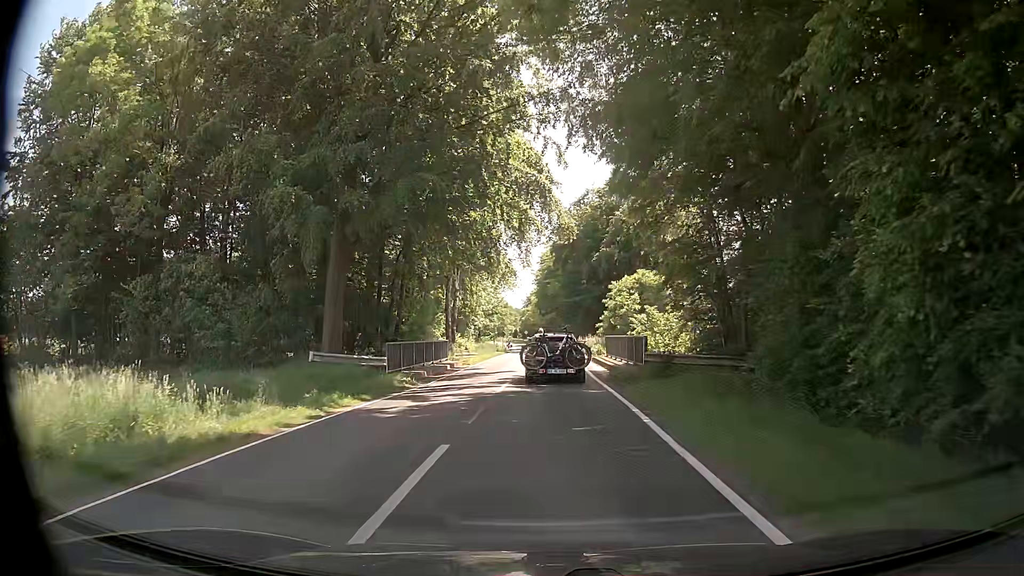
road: tertiary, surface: asphalt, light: Day
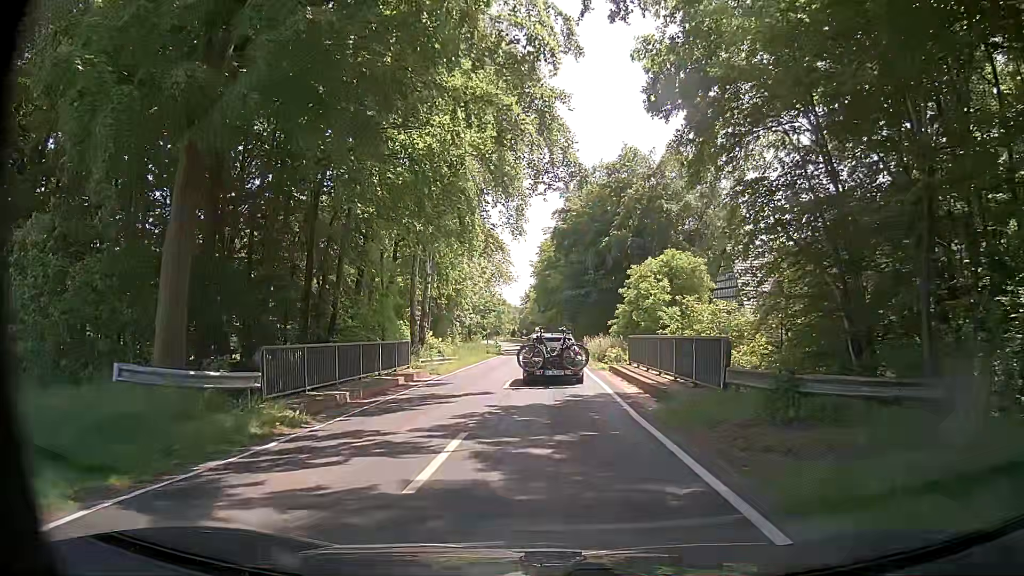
(0.0, +10.3) m; 0°
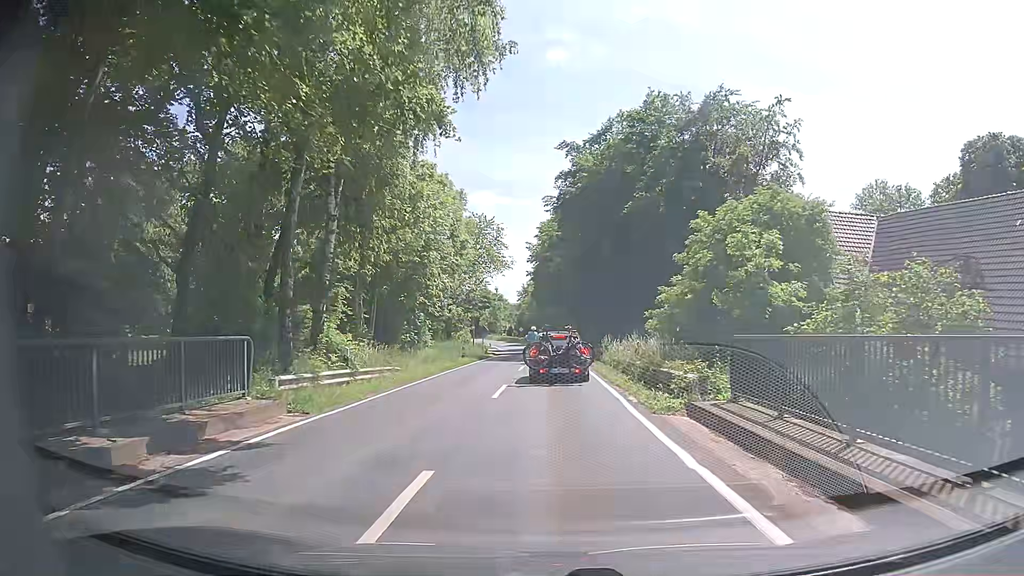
(+0.1, +15.0) m; +1°
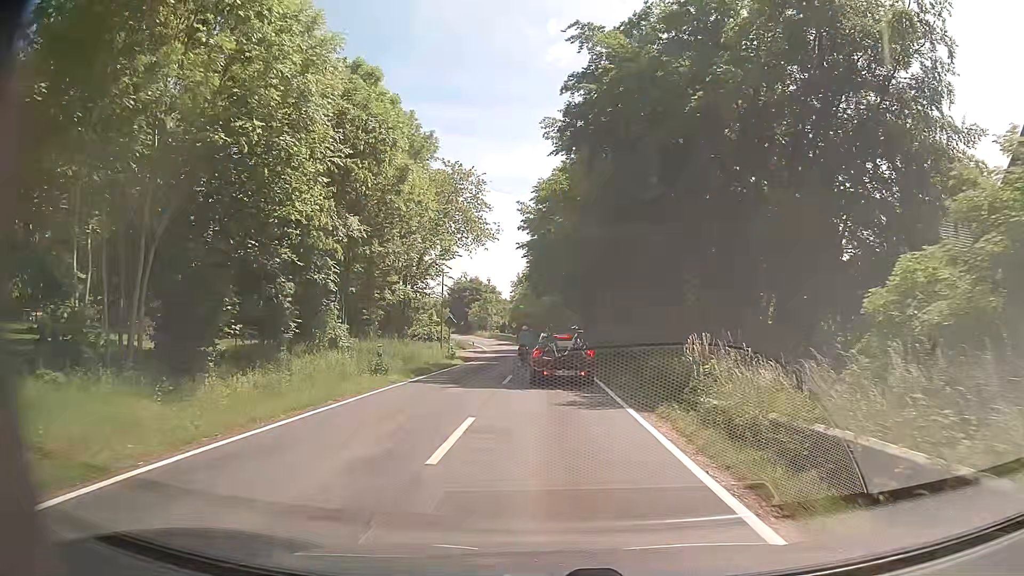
(-0.2, +19.6) m; -1°
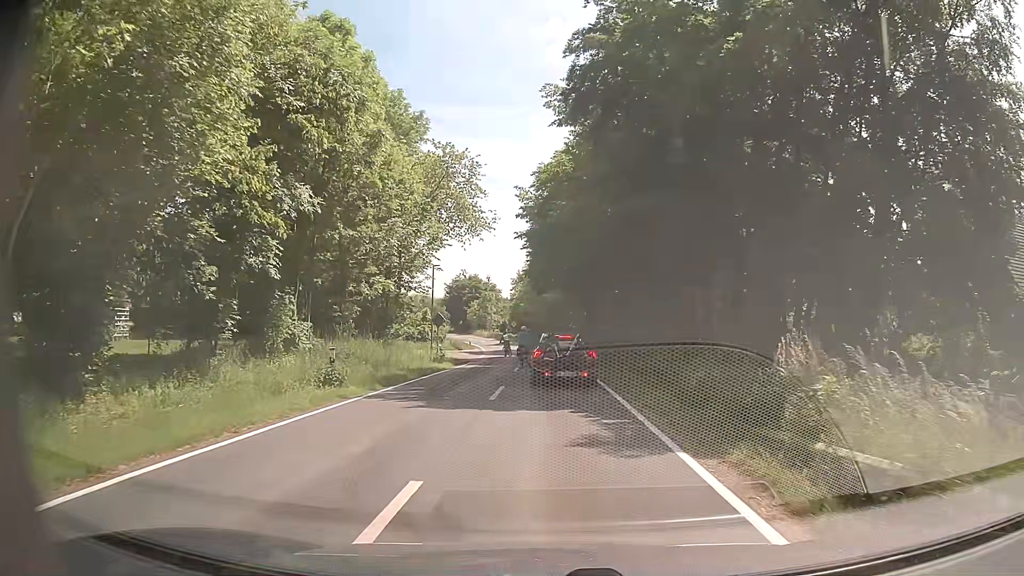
(0.0, +4.8) m; -1°
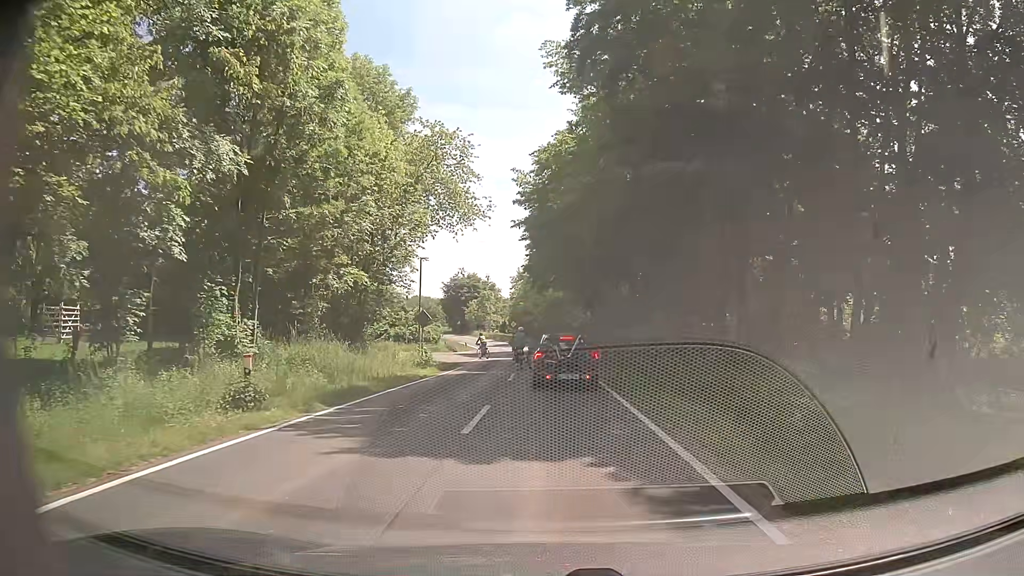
(0.0, +4.8) m; 0°
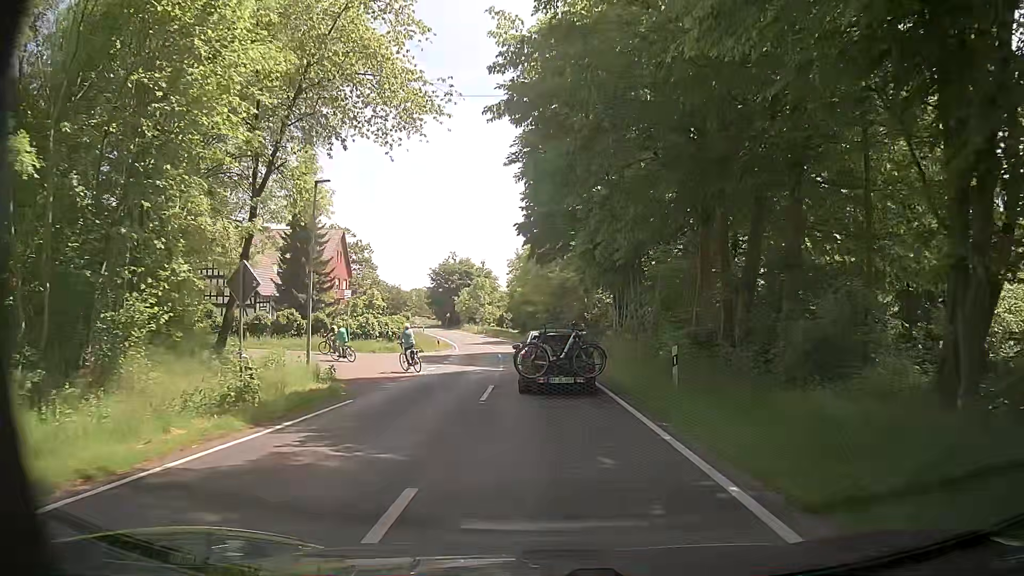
(-0.1, +19.4) m; +1°
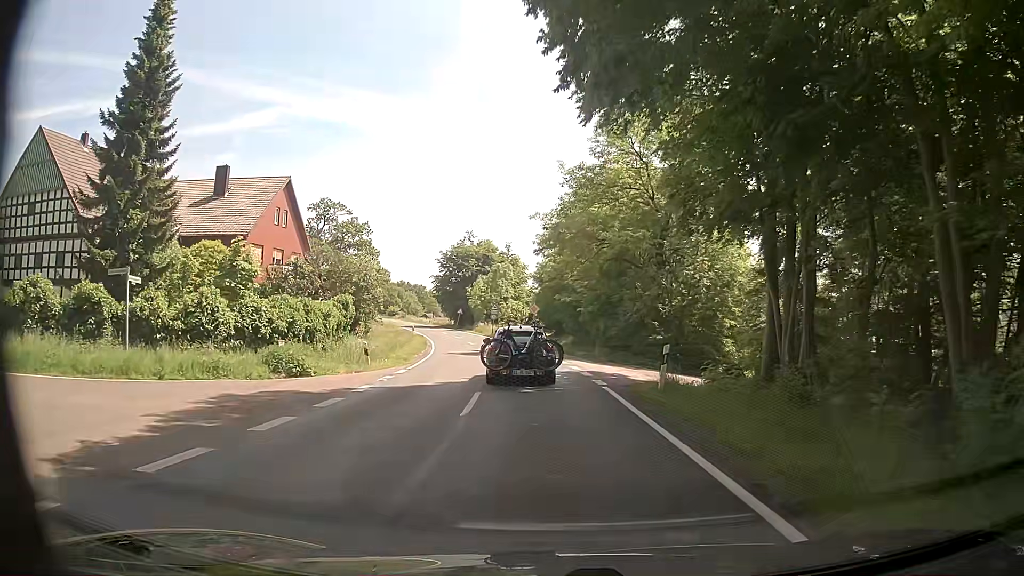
(-0.8, +27.3) m; -4°
